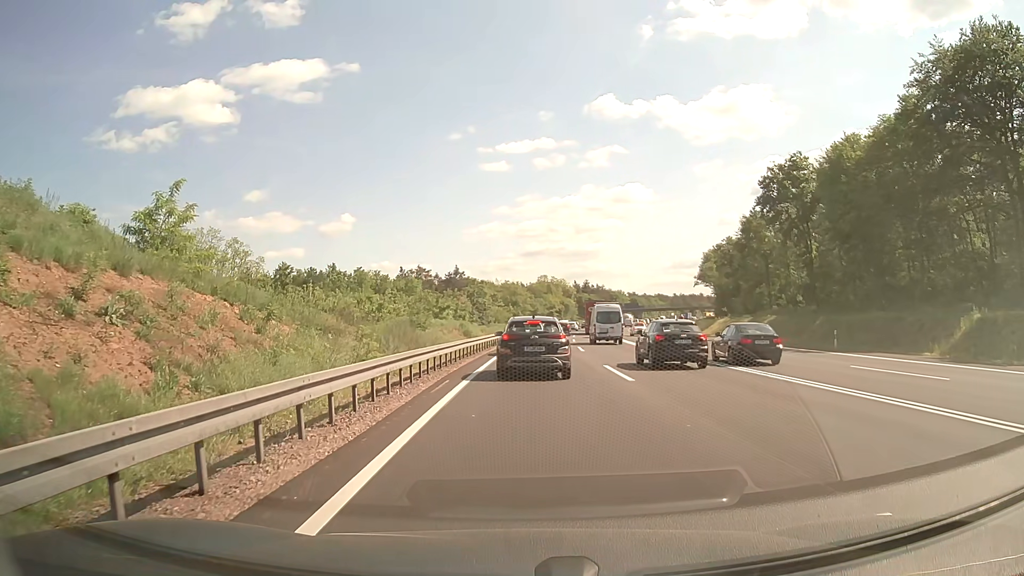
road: motorway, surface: asphalt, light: Day
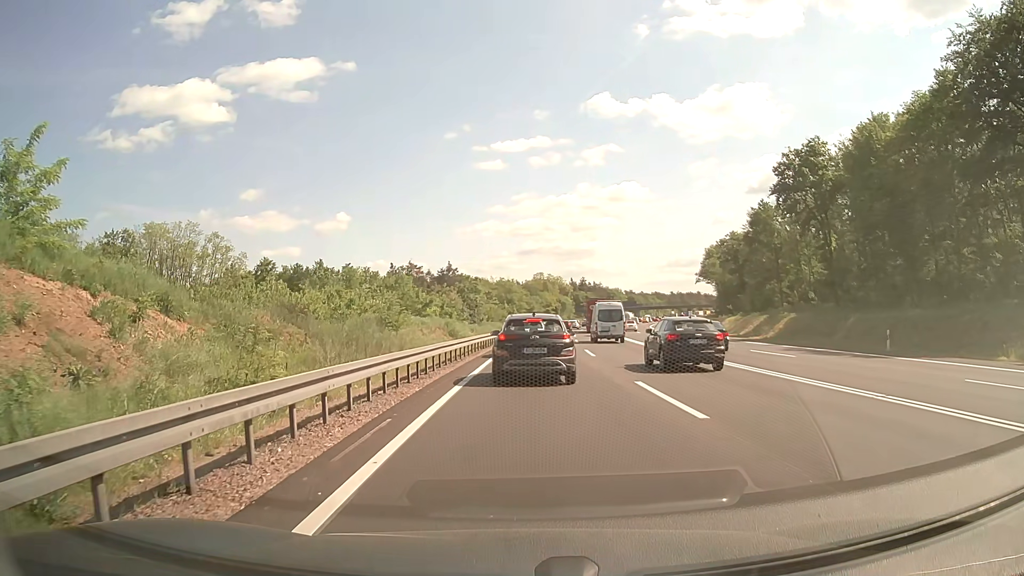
(+0.1, +6.9) m; +1°
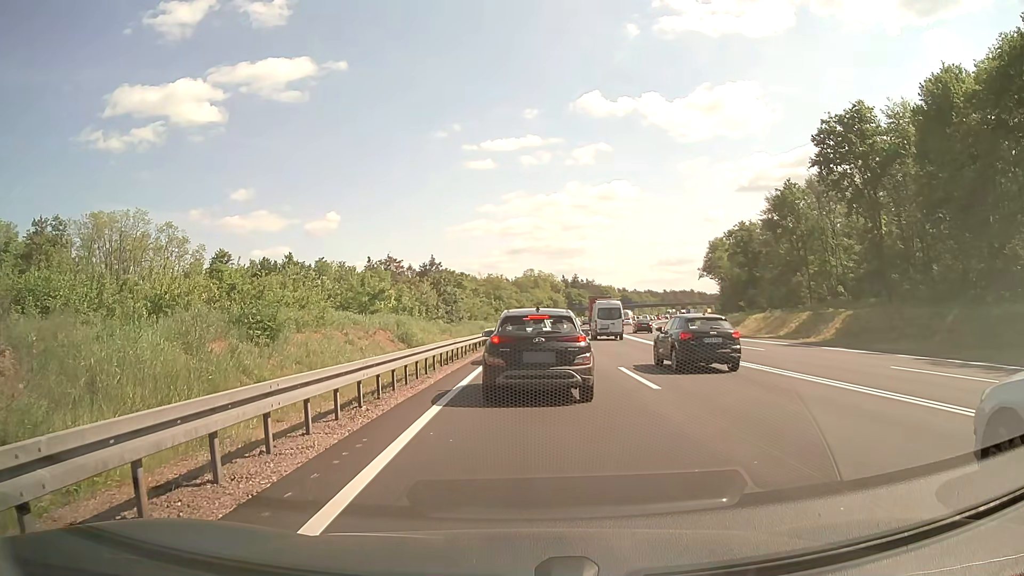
(+0.1, +13.9) m; +2°
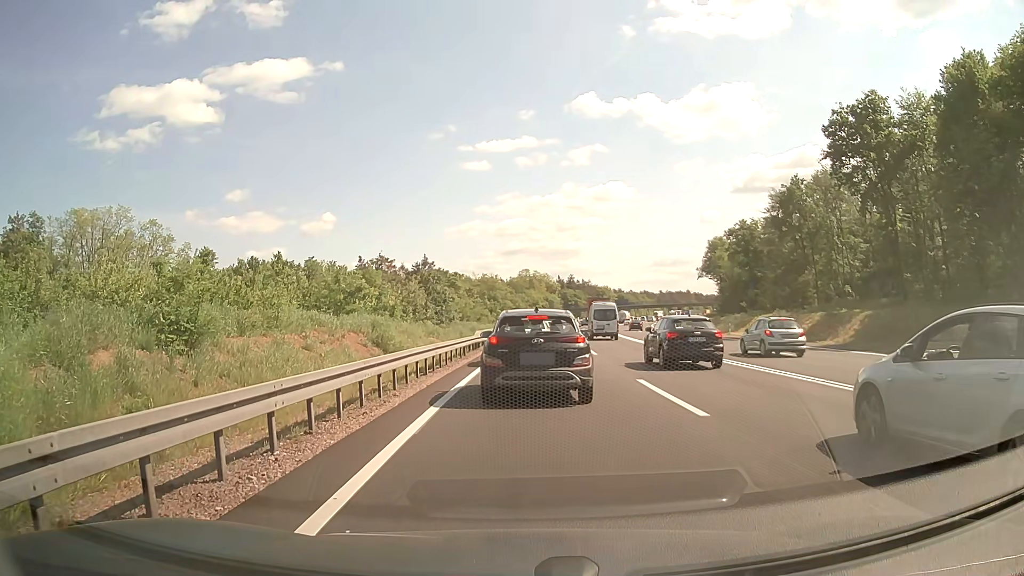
(0.0, +3.7) m; -1°
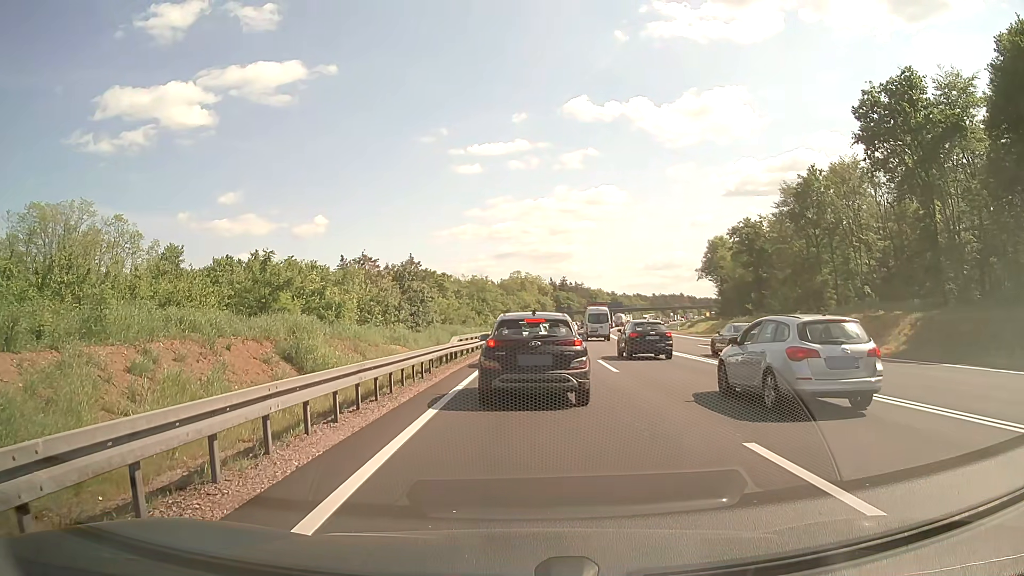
(+0.1, +8.1) m; +2°
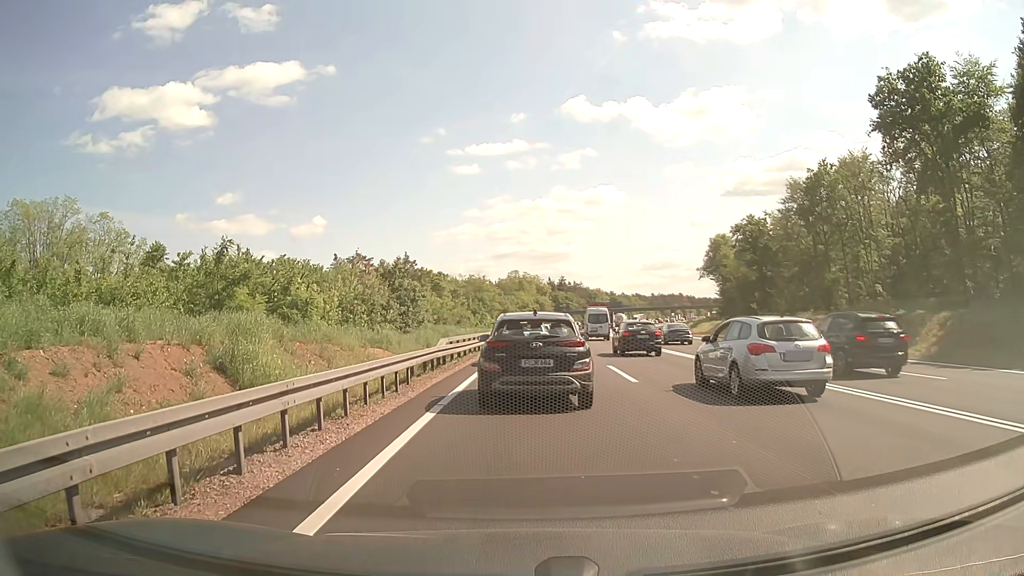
(0.0, +3.5) m; -1°
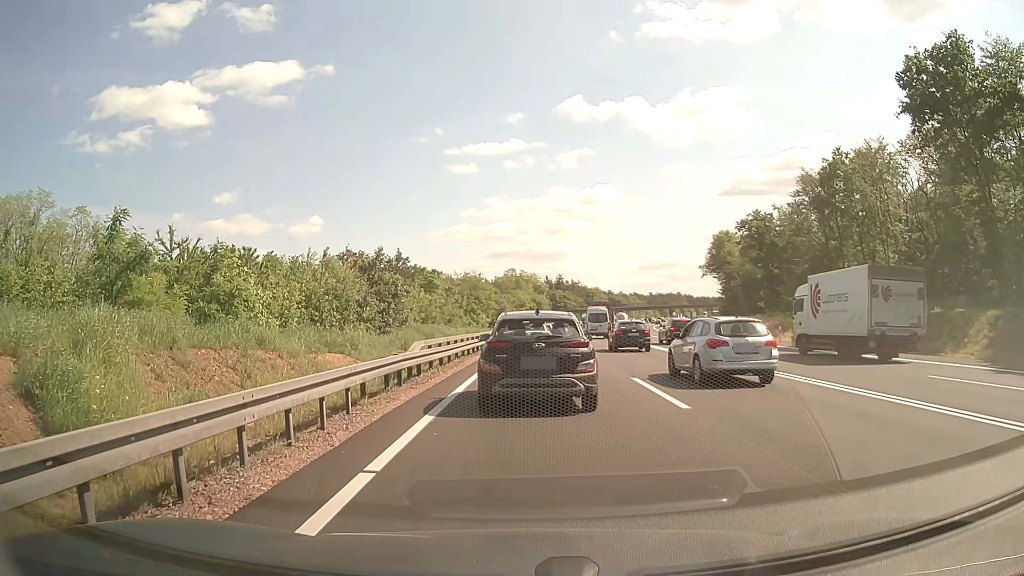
(+0.1, +5.2) m; +1°
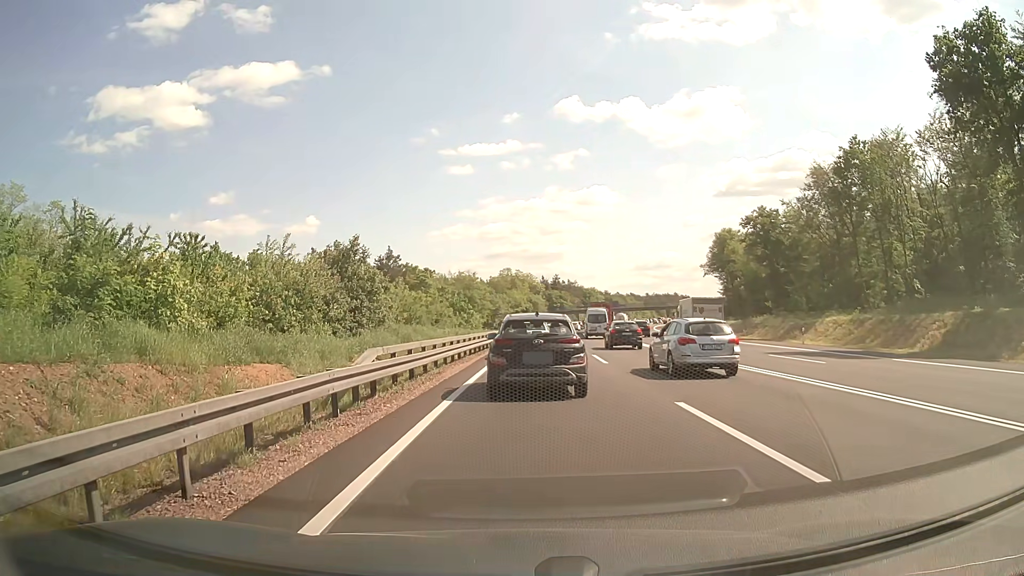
(0.0, +5.3) m; 0°
(0, +10) (0, +20) (+1, +30) (+1, +40) (+2, +50) (+3, +60) (+4, +70) (+5, +80) (+6, +90) (+7, +100) m
